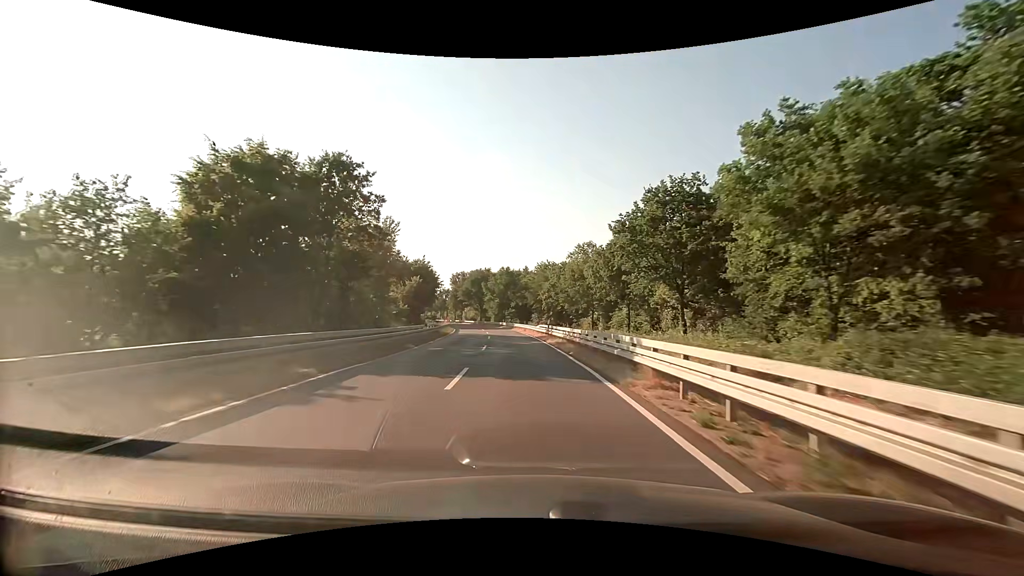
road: secondary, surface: asphalt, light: Day
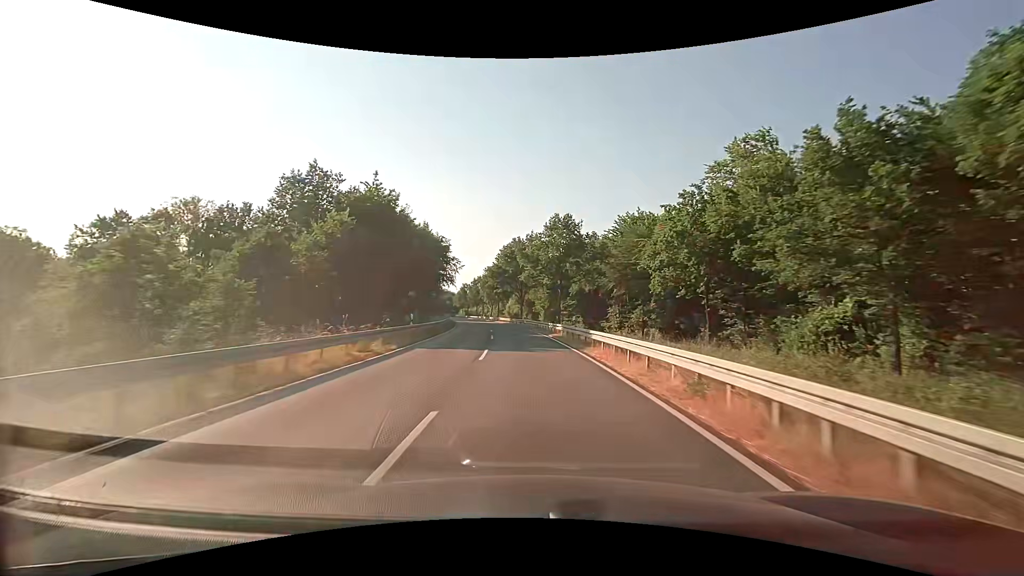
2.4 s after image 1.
(-2.4, +43.0) m; -6°
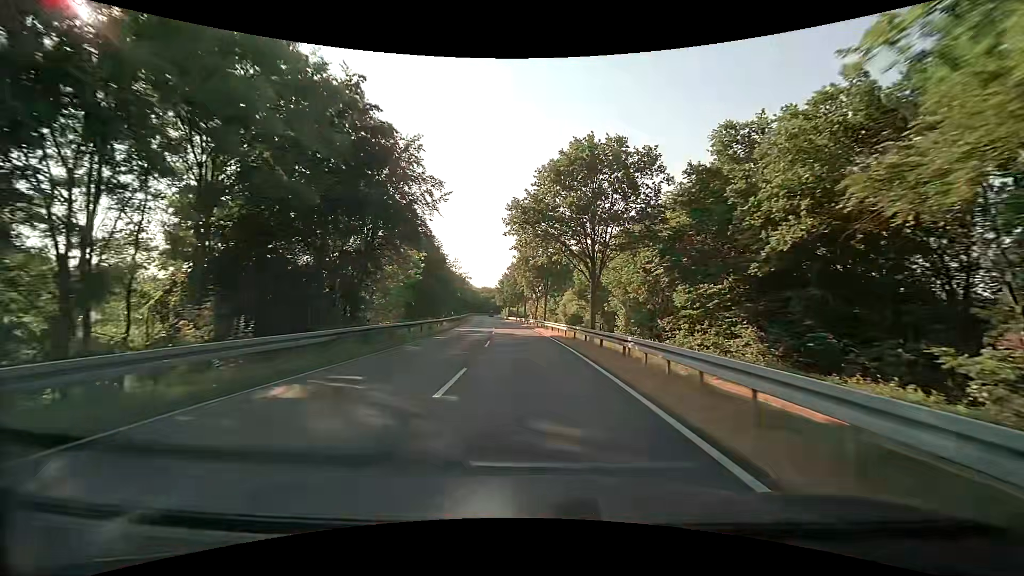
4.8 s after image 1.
(-2.2, +43.2) m; -7°
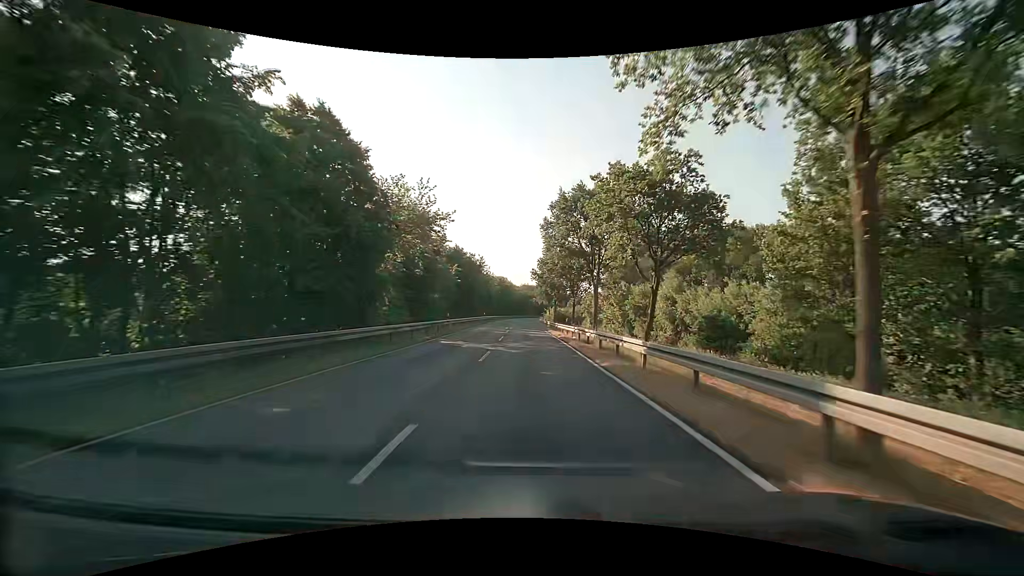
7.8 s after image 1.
(-2.7, +54.0) m; -5°
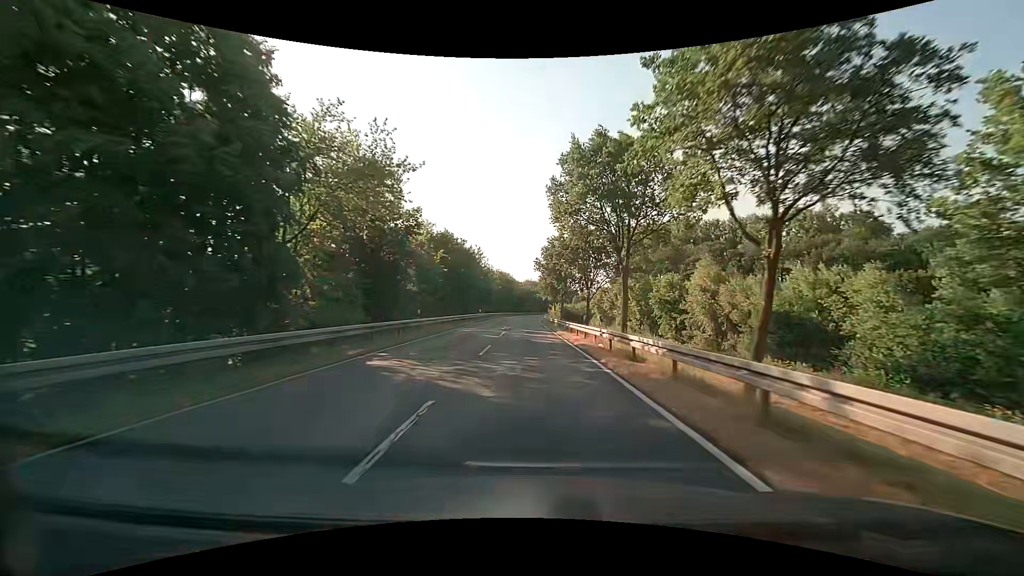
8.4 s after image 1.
(0.0, +10.8) m; 0°
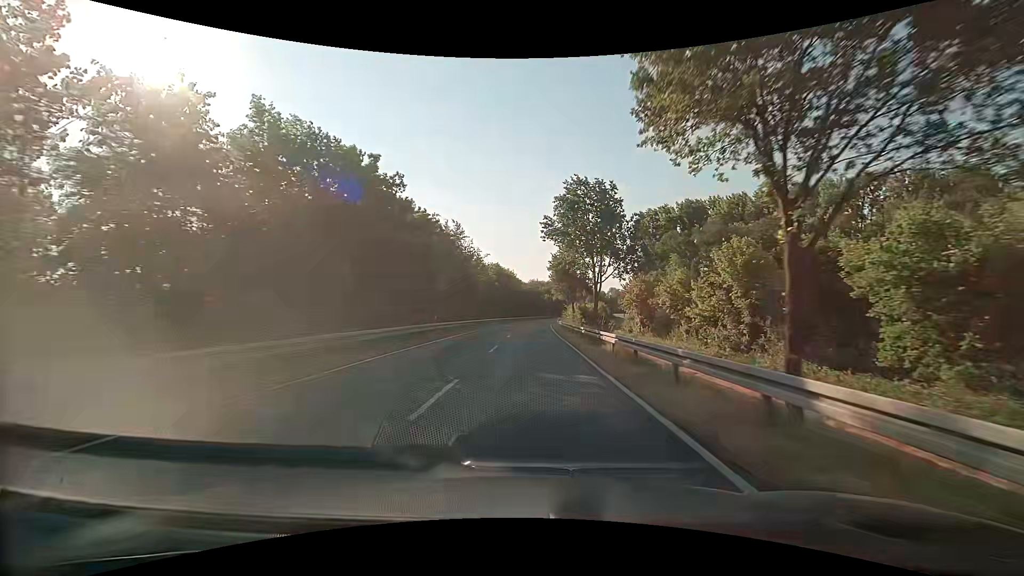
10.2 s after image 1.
(-0.3, +32.3) m; -1°
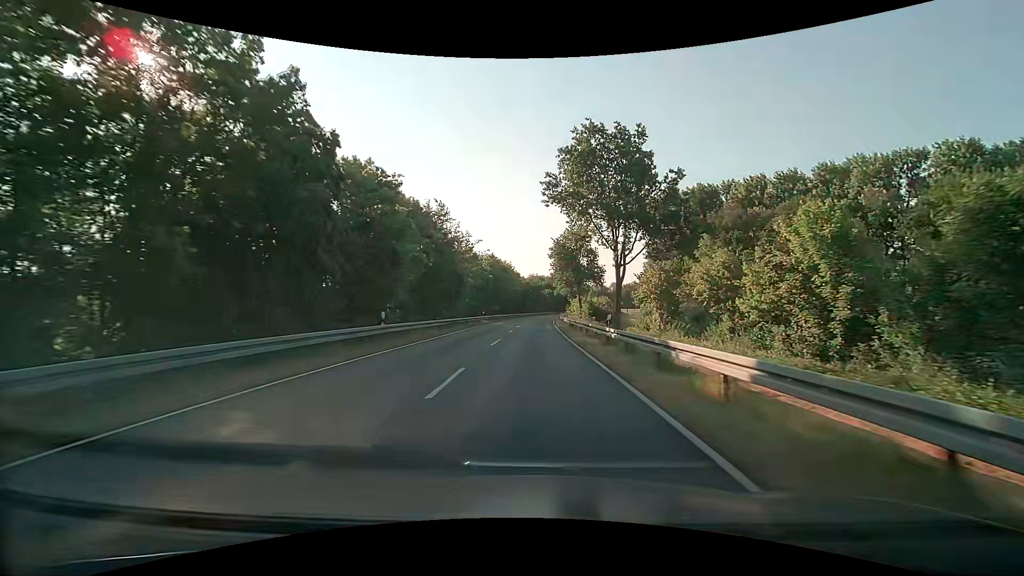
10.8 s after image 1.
(0.0, +10.8) m; 0°
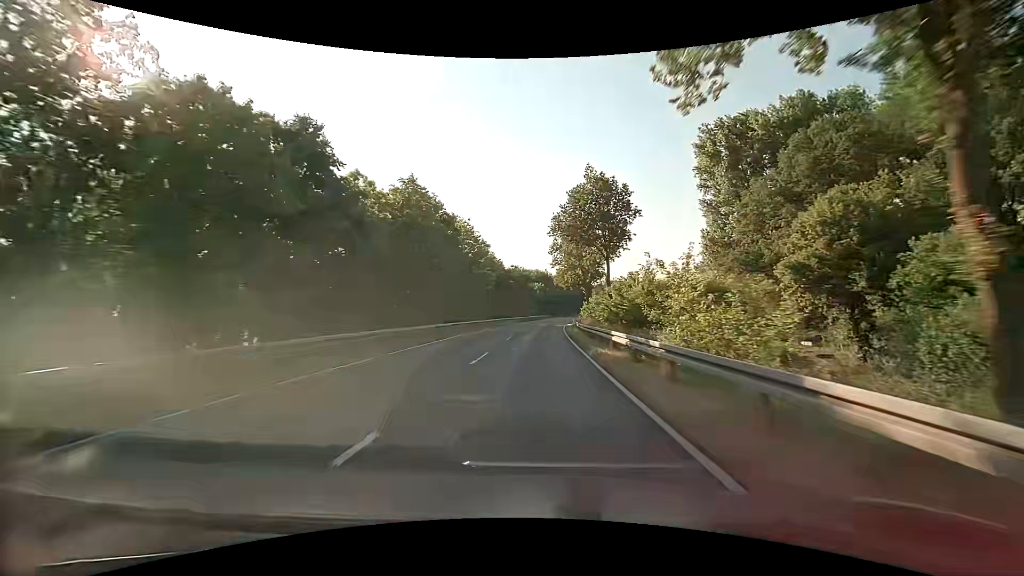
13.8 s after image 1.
(+0.4, +54.0) m; +1°
(0, +10) (0, +20) (0, +30) (+1, +40) (+1, +50) (+2, +60) (+3, +70) (+4, +80) (+5, +90) (+6, +100) m
